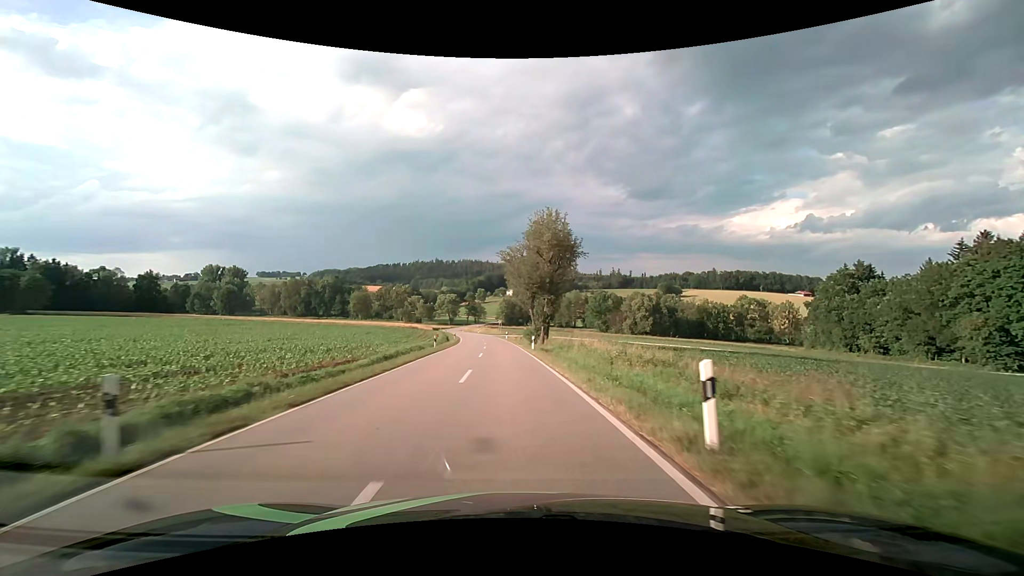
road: tertiary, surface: asphalt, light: Day
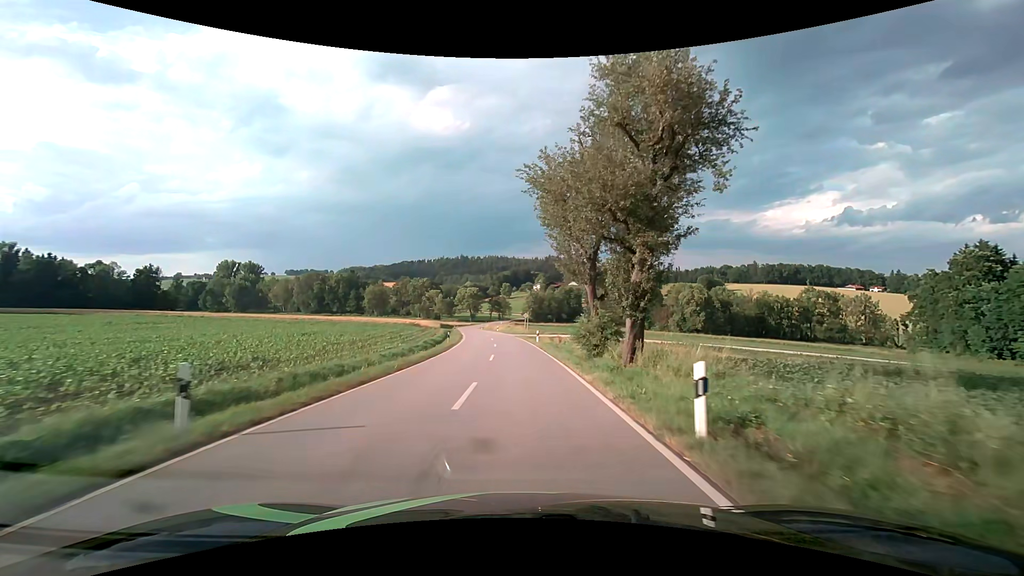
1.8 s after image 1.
(-0.9, +28.4) m; -3°
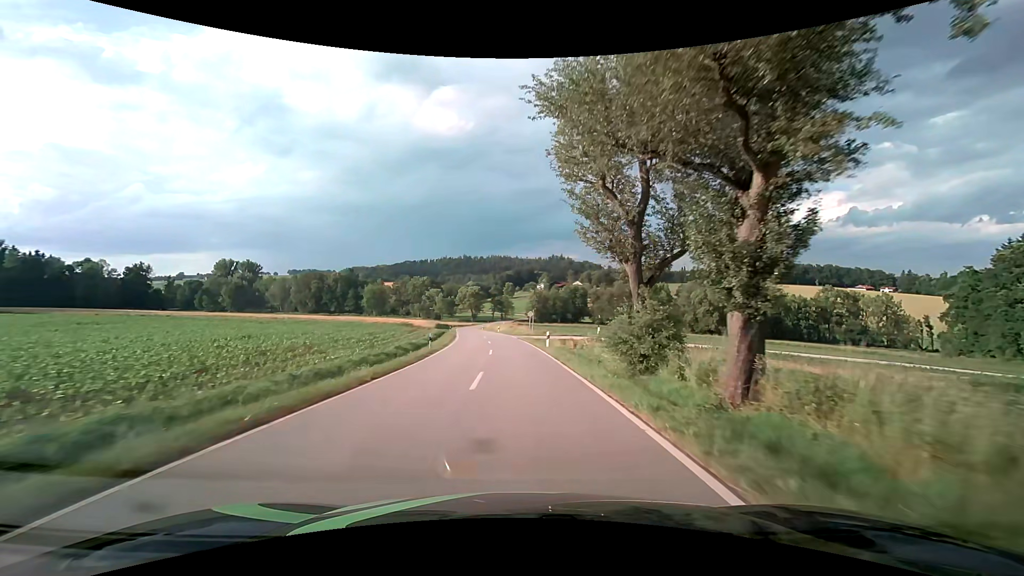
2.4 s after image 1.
(0.0, +9.5) m; -1°
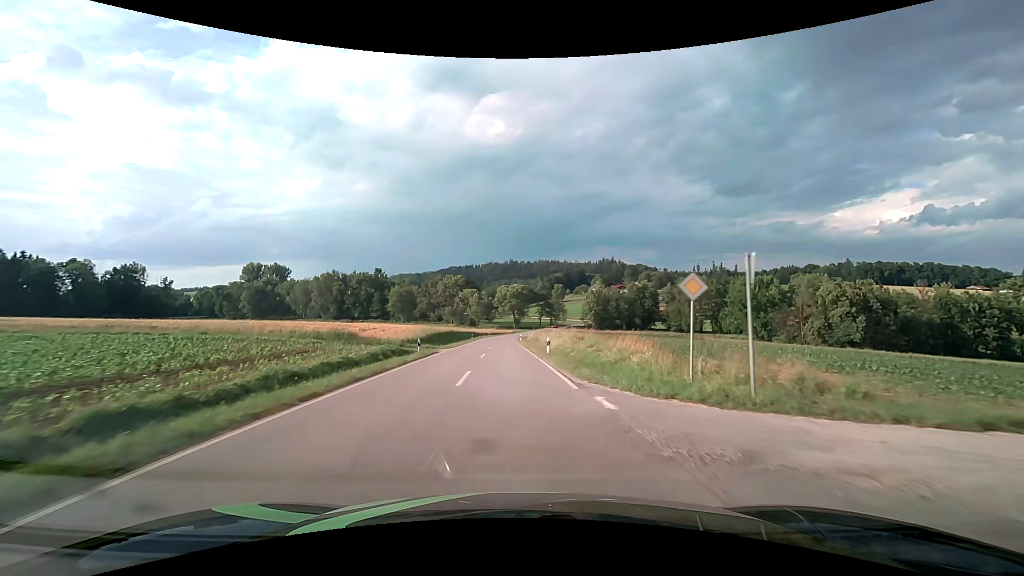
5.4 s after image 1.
(-1.6, +47.7) m; -5°
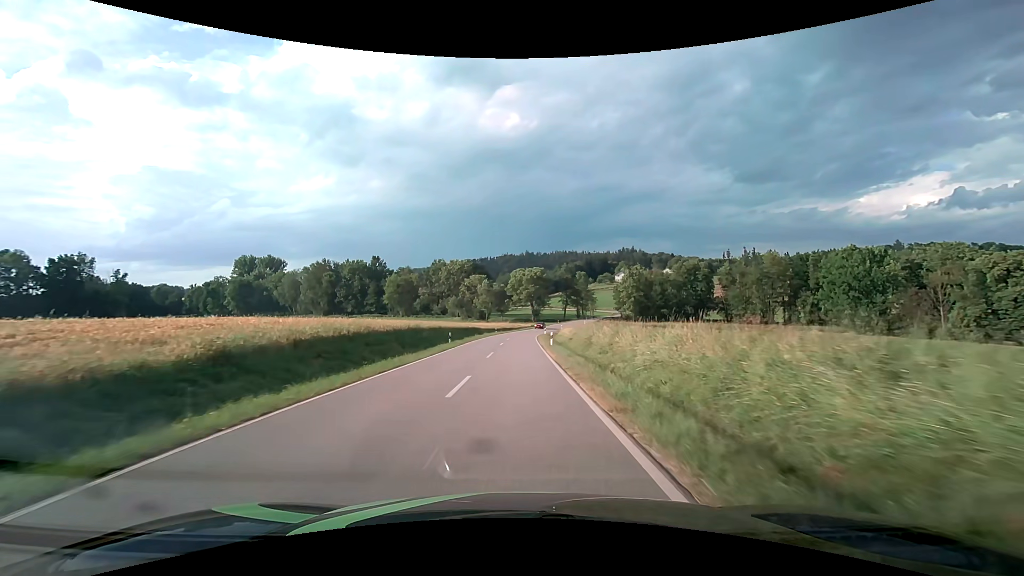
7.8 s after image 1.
(-0.7, +38.3) m; -2°
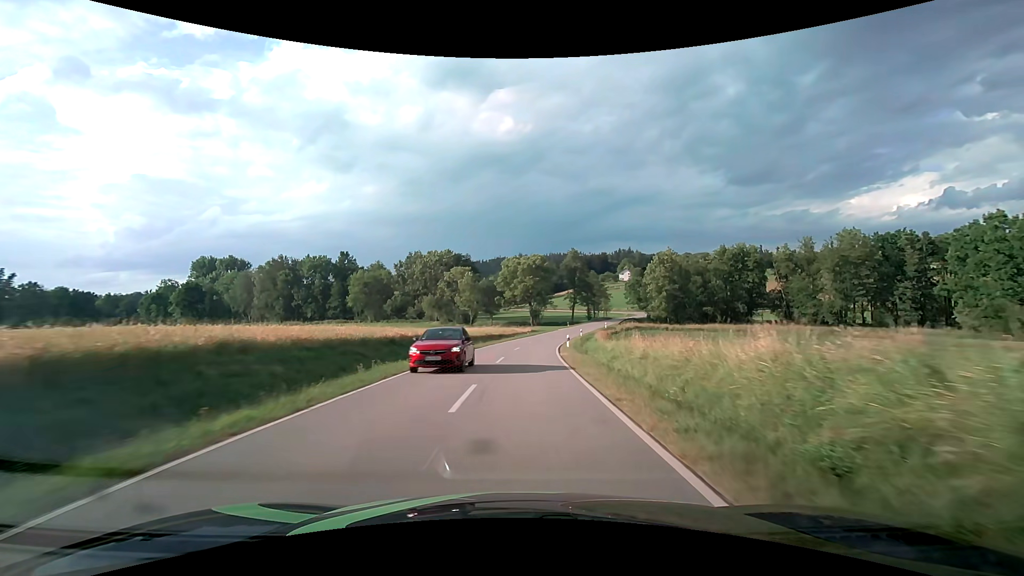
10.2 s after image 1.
(-0.1, +37.7) m; +1°
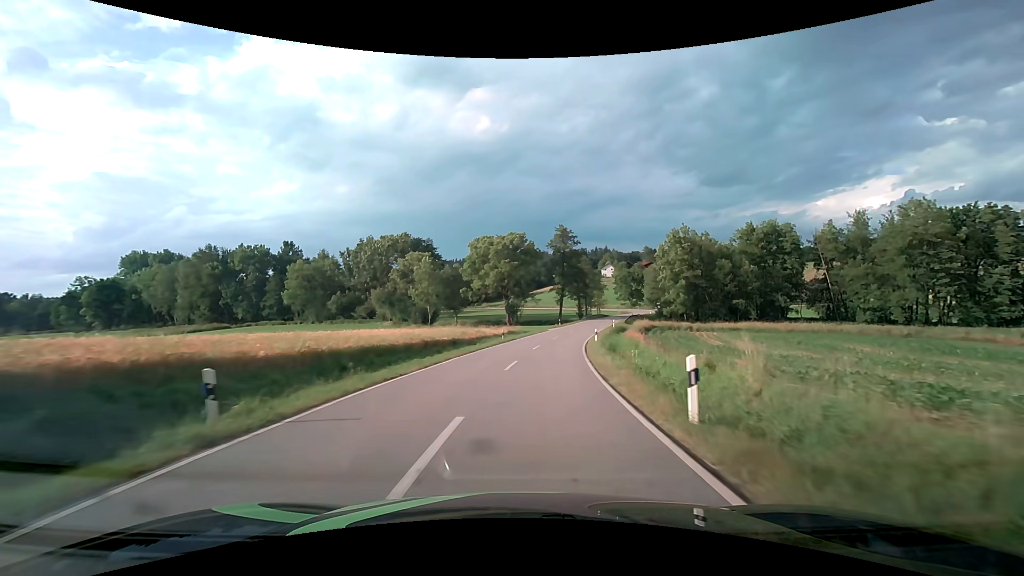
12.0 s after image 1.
(+0.5, +28.2) m; +3°
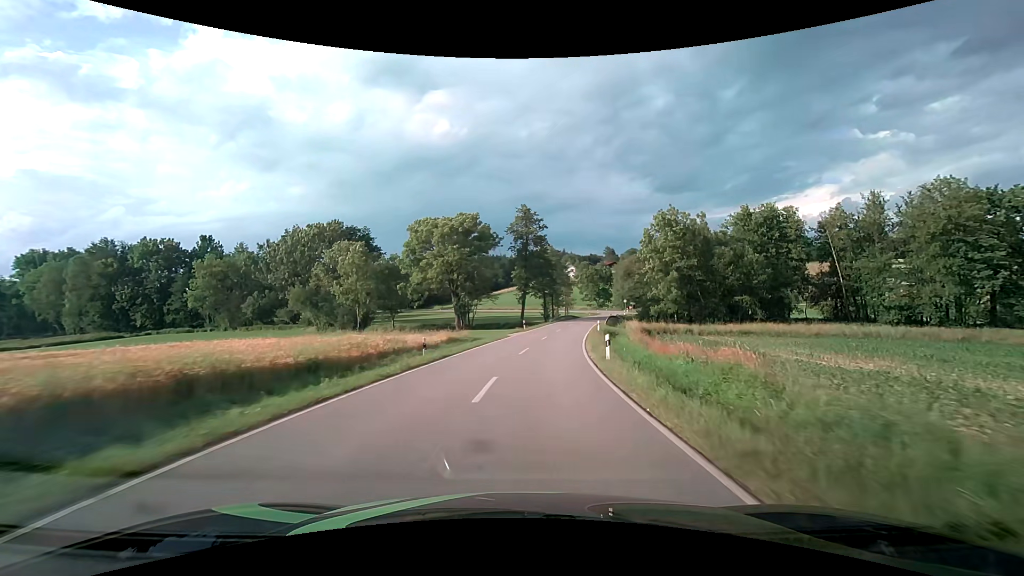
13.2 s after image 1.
(+0.7, +18.7) m; +5°
(0, +10) (+1, +20) (+2, +30) (+4, +40) (+6, +50) (+8, +59) (+10, +69) (+13, +79) (+15, +88) (+18, +98) m
